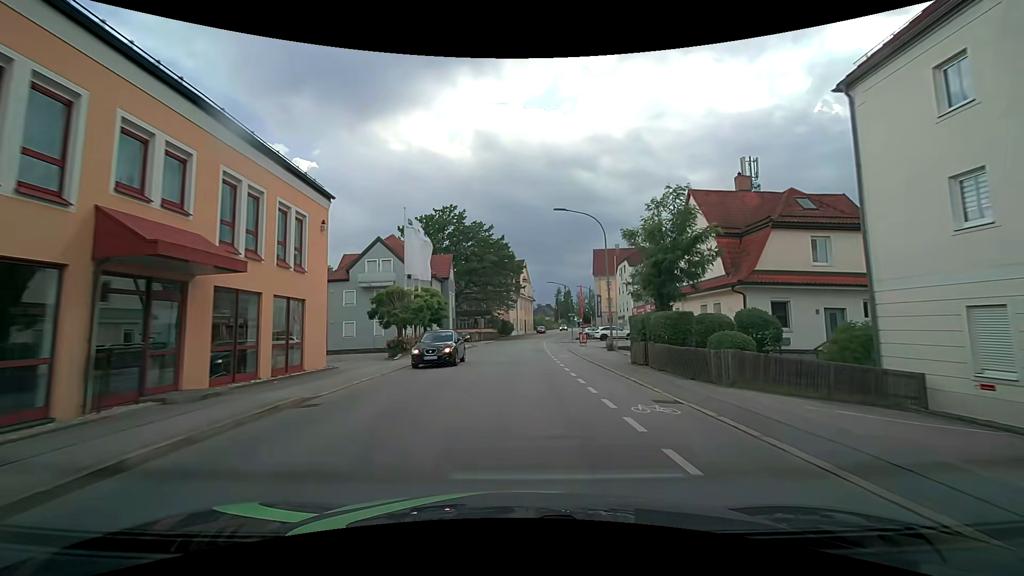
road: tertiary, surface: asphalt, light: Day
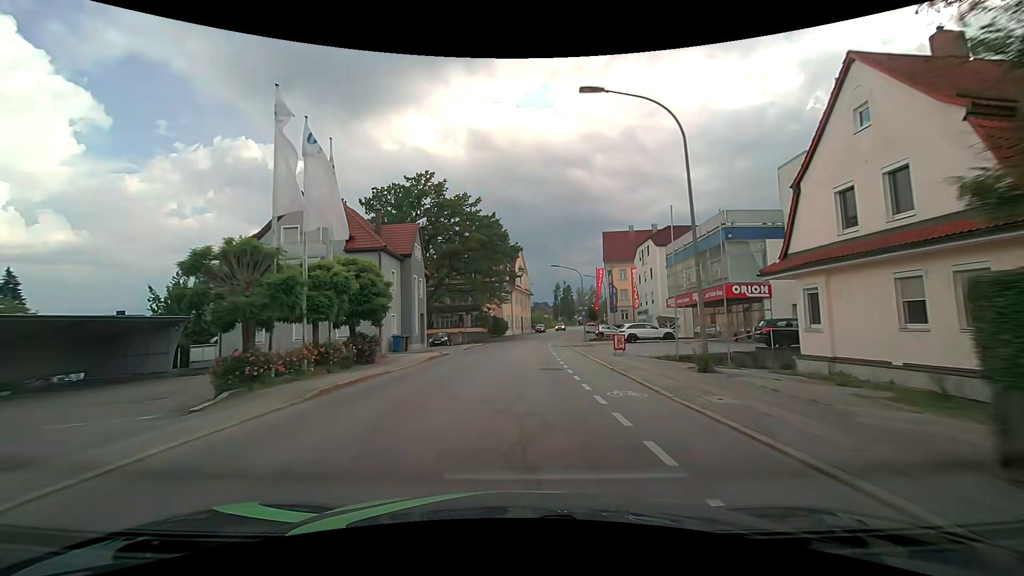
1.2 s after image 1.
(+0.1, +15.8) m; +1°
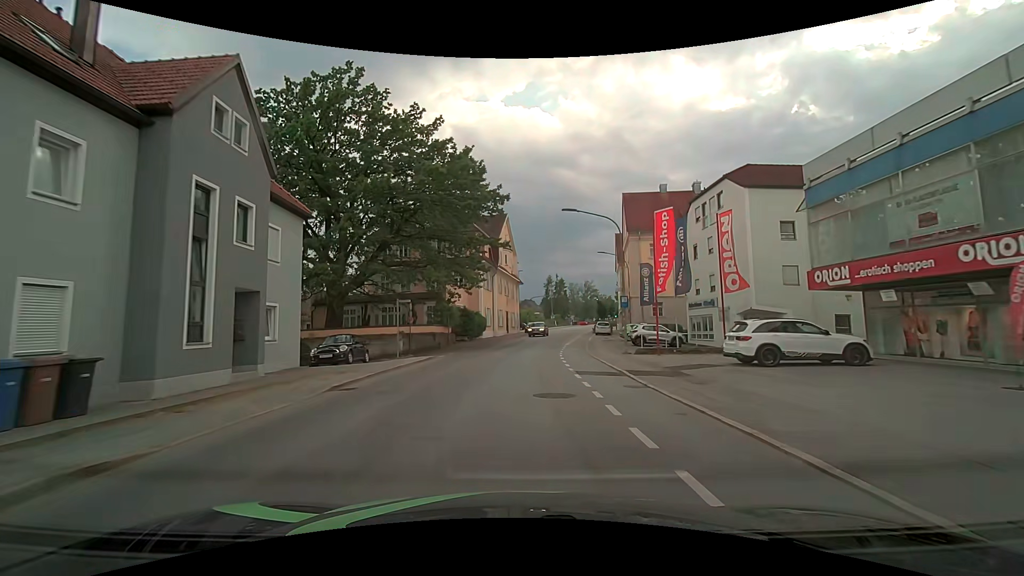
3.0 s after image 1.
(+0.2, +23.6) m; +2°
(0, +10) (0, +20) (+1, +30) (+2, +40) (+4, +50) (+5, +60) (+7, +69) (+9, +79) (+11, +89) (+12, +99) m
